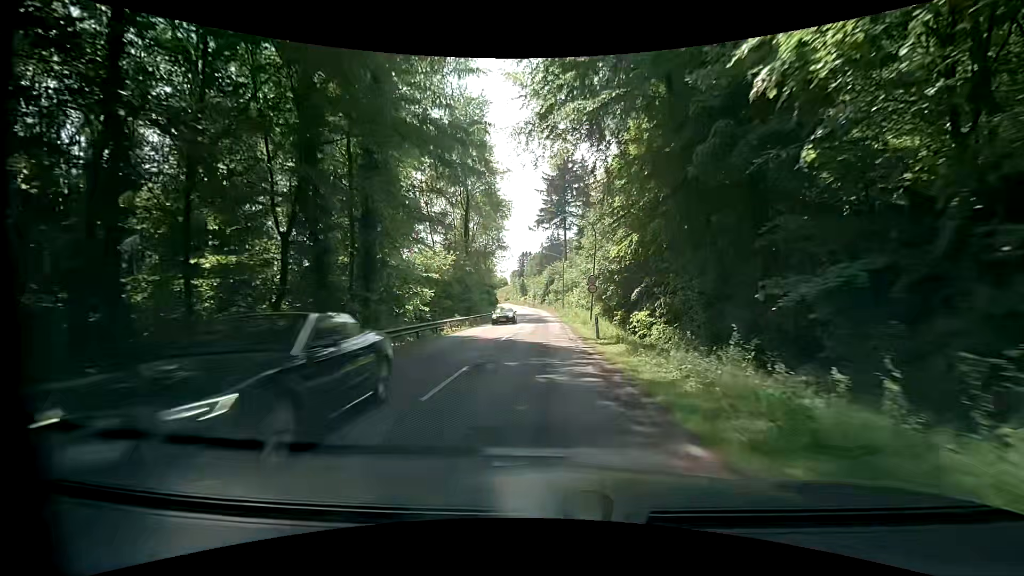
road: secondary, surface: asphalt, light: Day
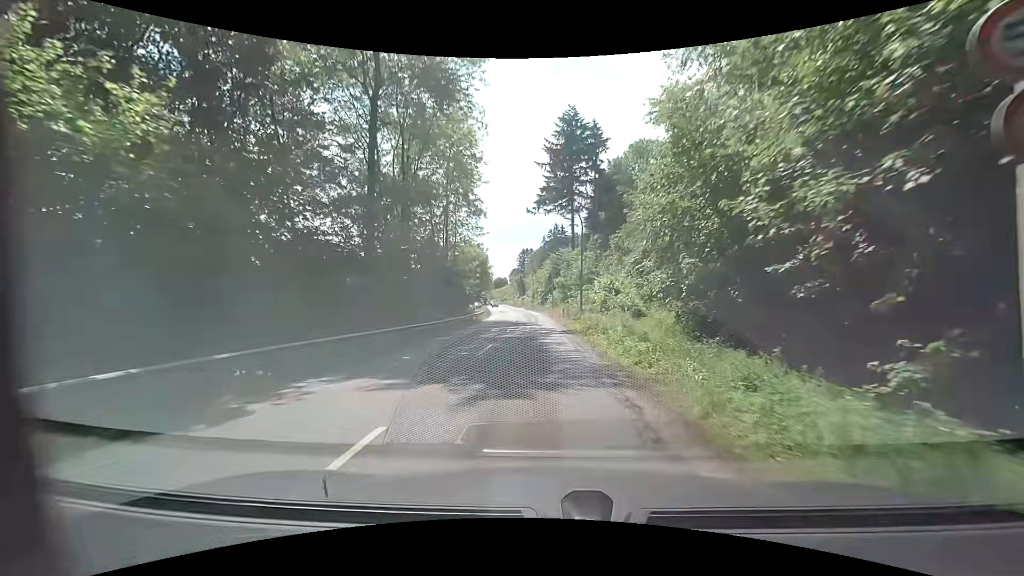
(+0.3, +29.4) m; +1°
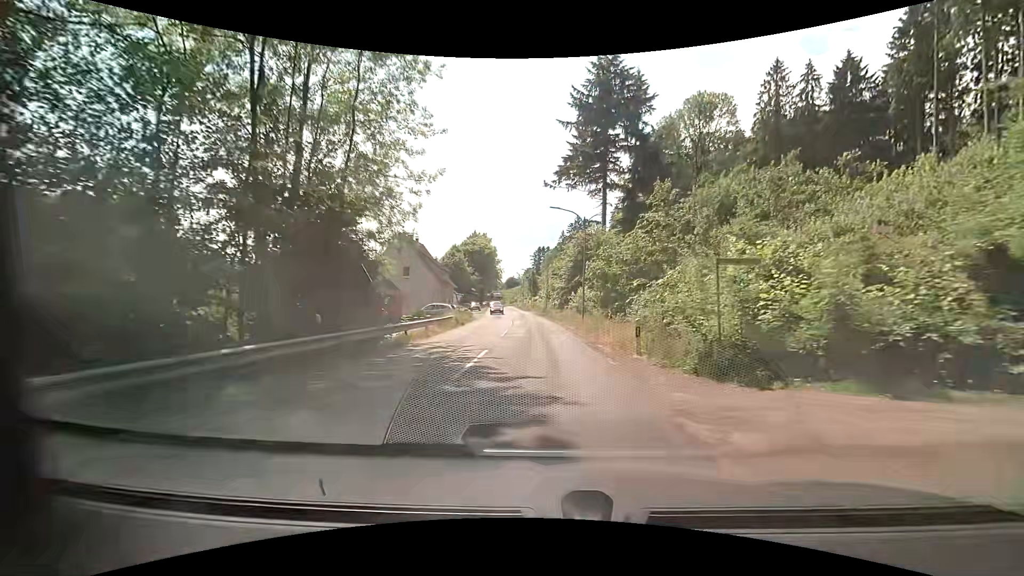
(-0.8, +28.5) m; -2°
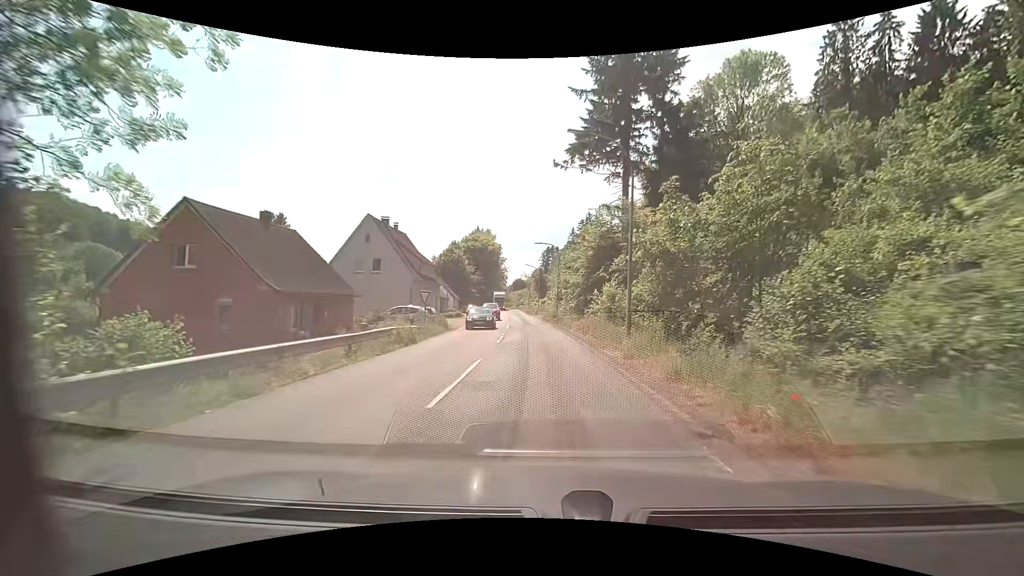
(-0.4, +14.2) m; -2°
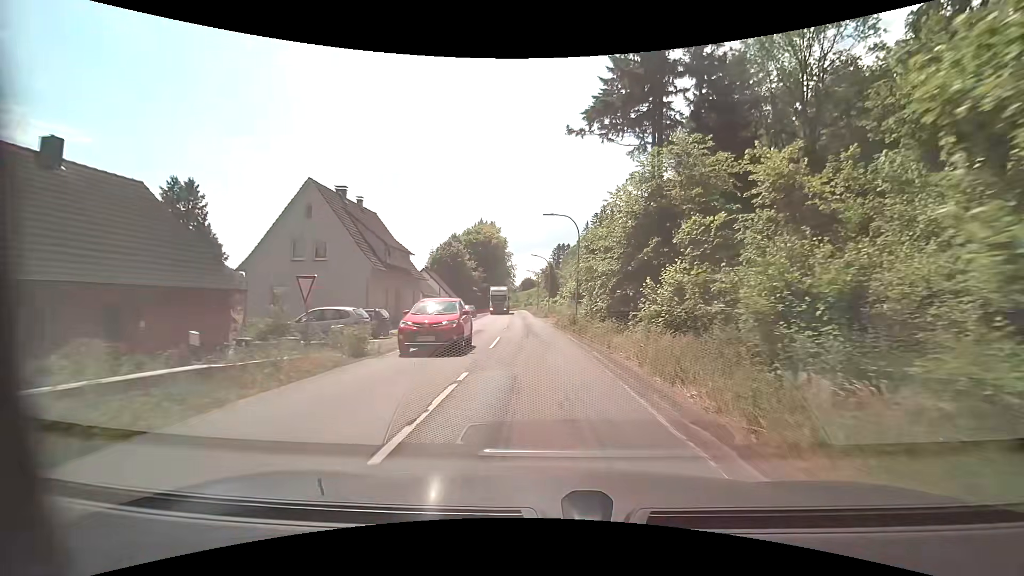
(-0.1, +14.3) m; -1°
